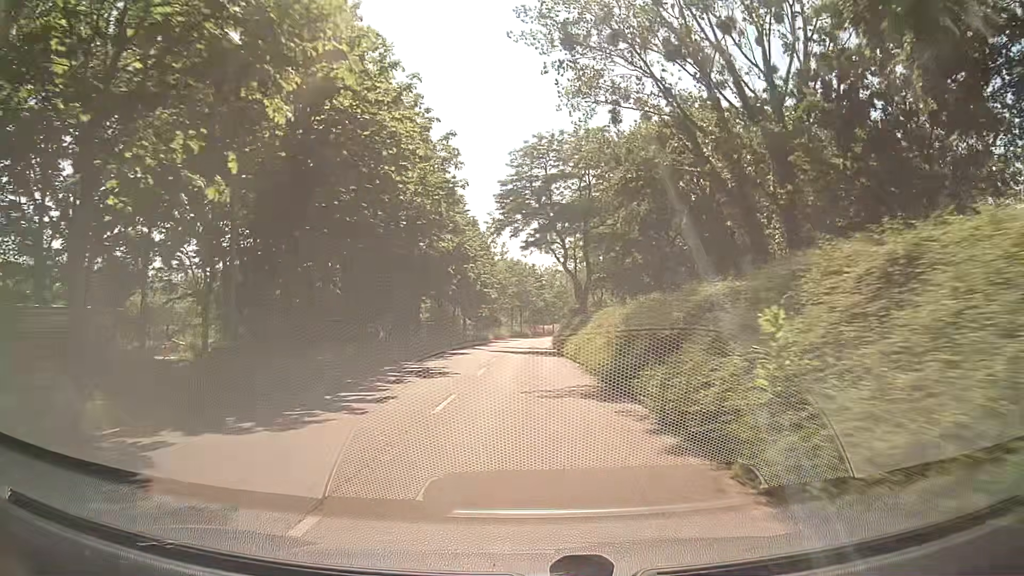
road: tertiary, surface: asphalt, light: Day
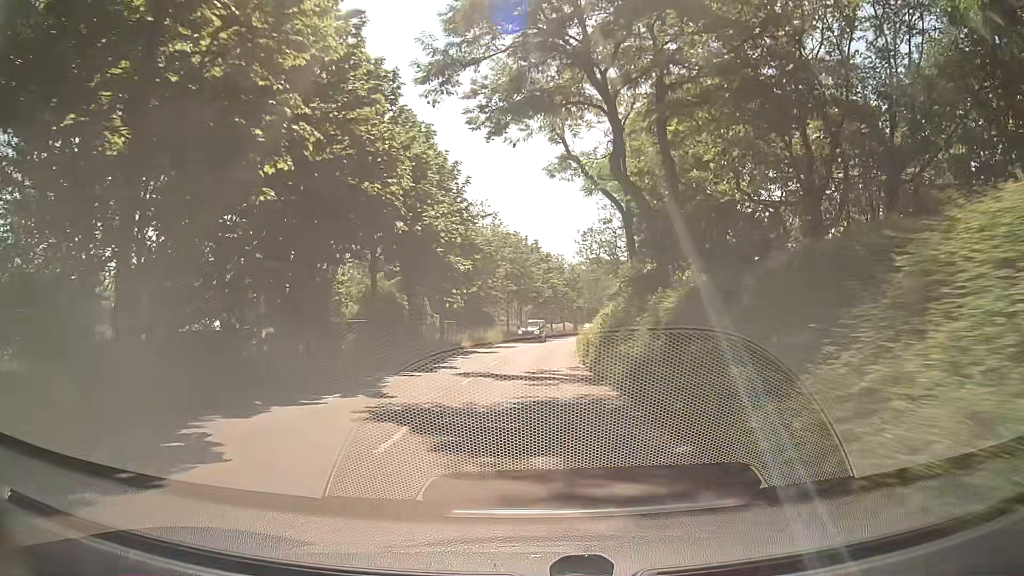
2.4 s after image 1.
(-0.2, +30.3) m; 0°
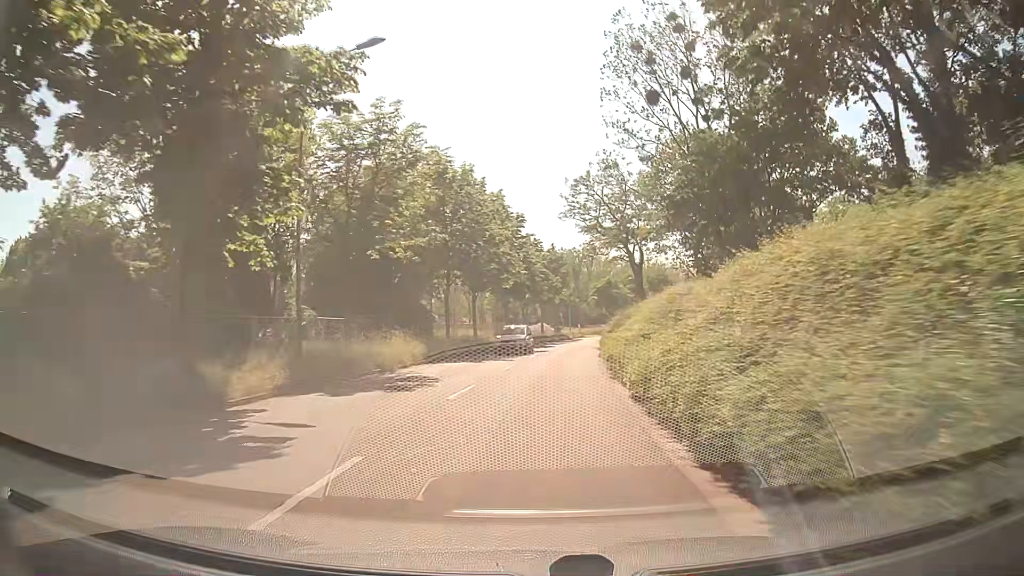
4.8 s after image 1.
(+0.3, +30.1) m; +2°
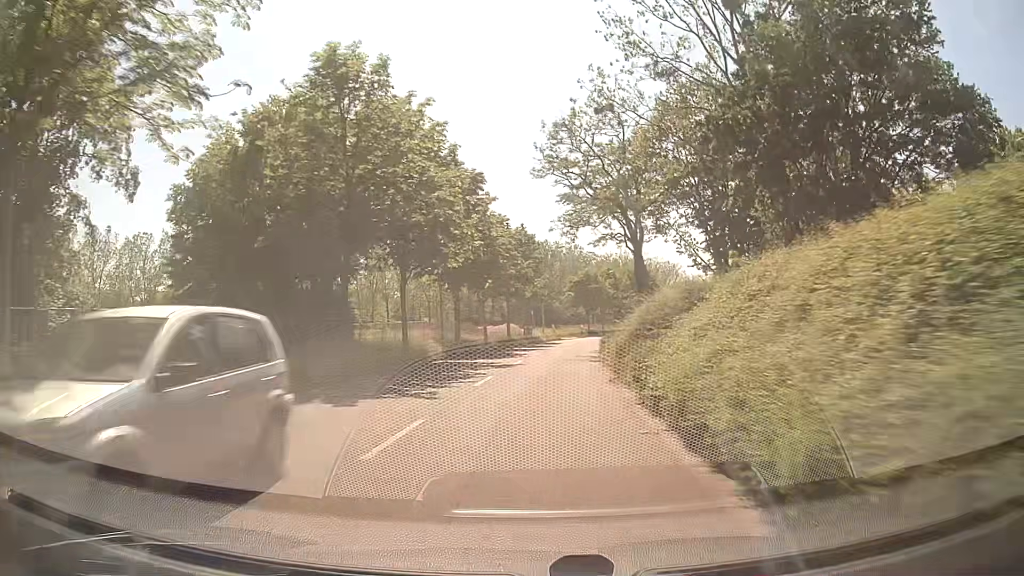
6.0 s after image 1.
(+0.3, +15.1) m; +2°
(0, +10) (+1, +20) (+2, +30) (+3, +40) (+4, +50) (+6, +60) (+8, +69) (+10, +79) (+13, +89) (+16, +98) m
